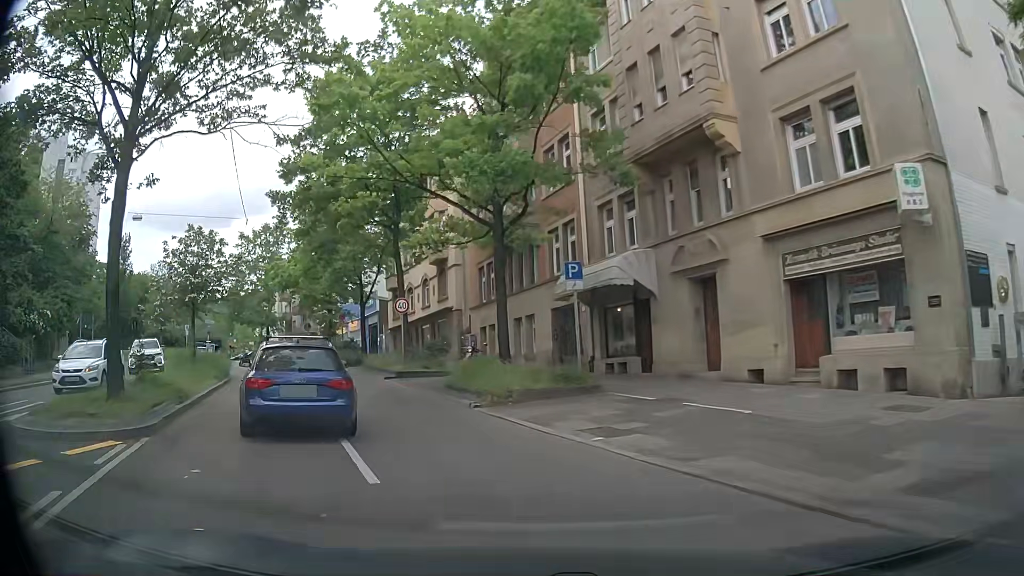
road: secondary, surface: asphalt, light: Day
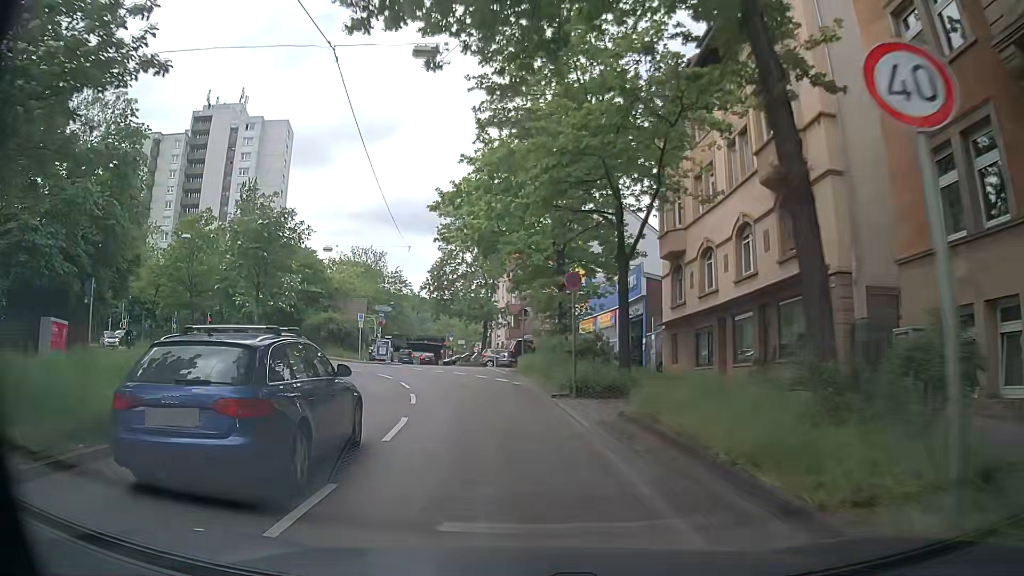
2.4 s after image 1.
(-5.2, +21.8) m; -22°
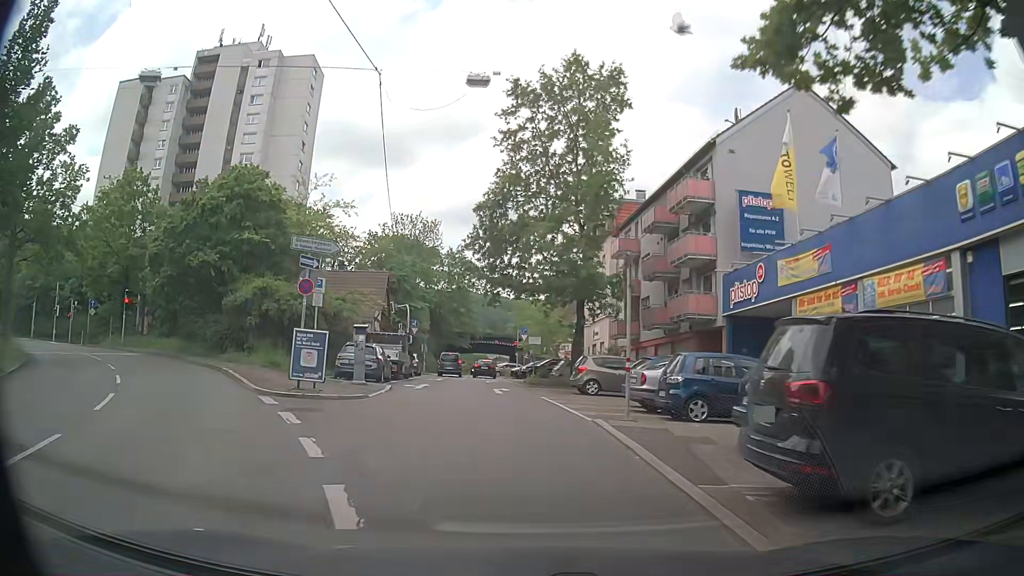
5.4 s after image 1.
(-2.5, +29.0) m; -6°
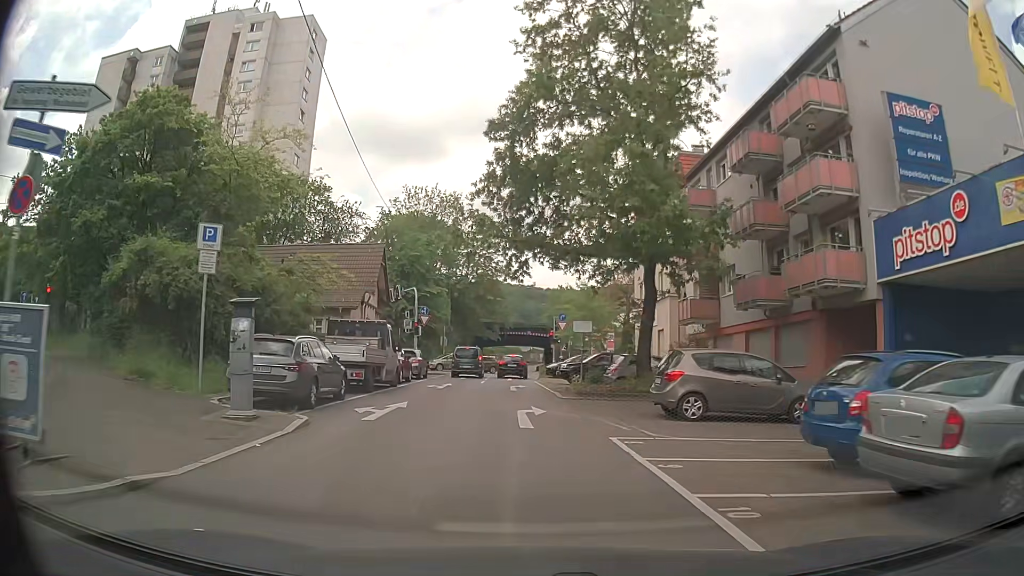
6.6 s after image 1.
(-0.5, +11.5) m; -5°
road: residential
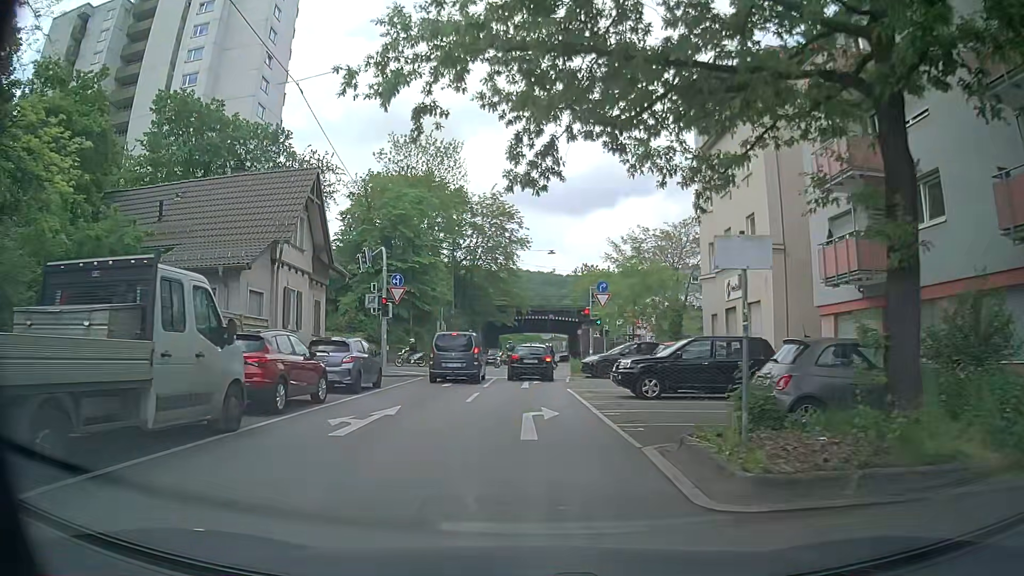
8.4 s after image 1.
(-0.1, +15.0) m; -1°
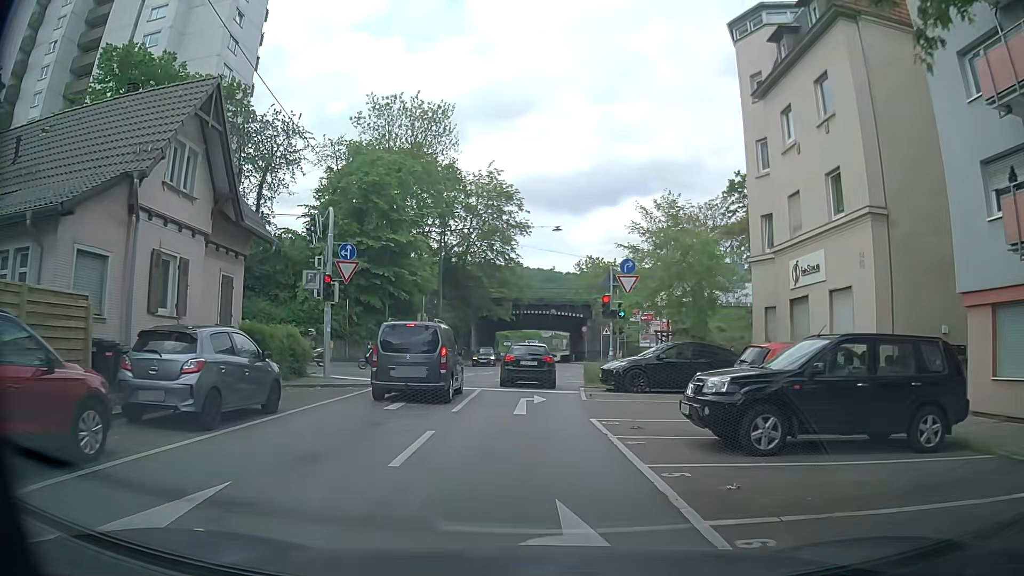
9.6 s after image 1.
(0.0, +8.4) m; +1°
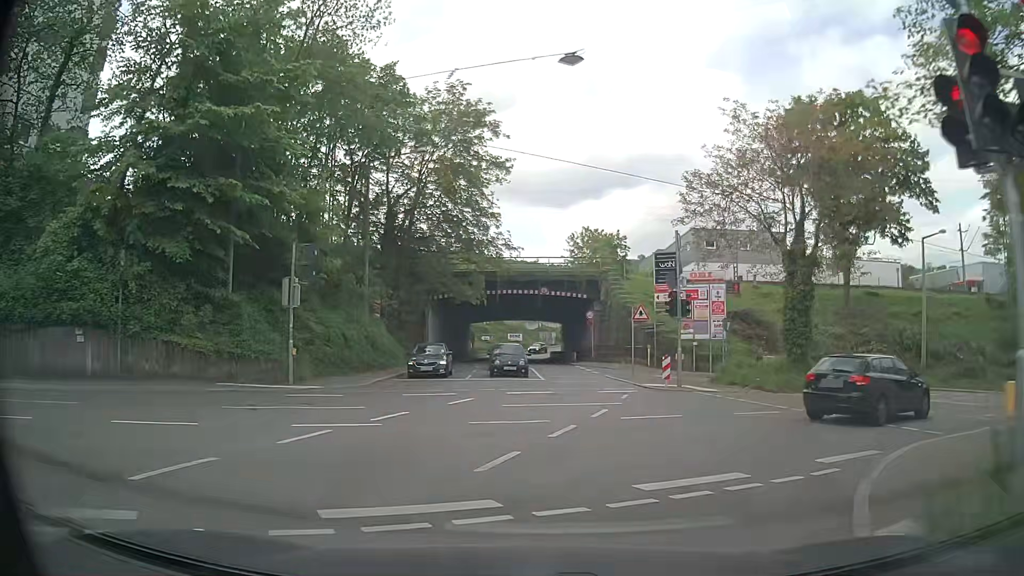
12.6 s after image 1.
(-0.1, +21.5) m; 0°
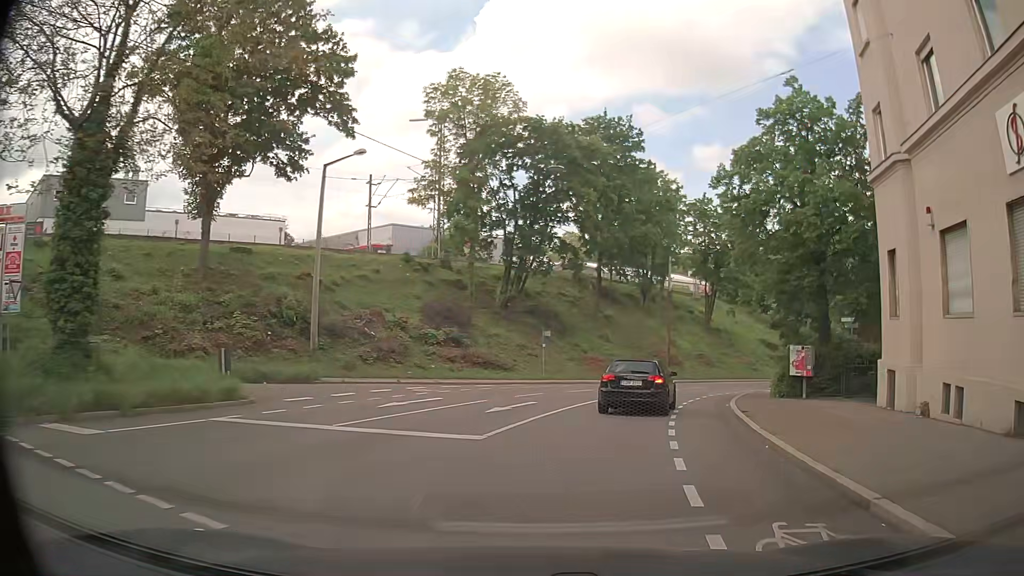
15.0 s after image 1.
(+6.9, +13.7) m; +55°
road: secondary
